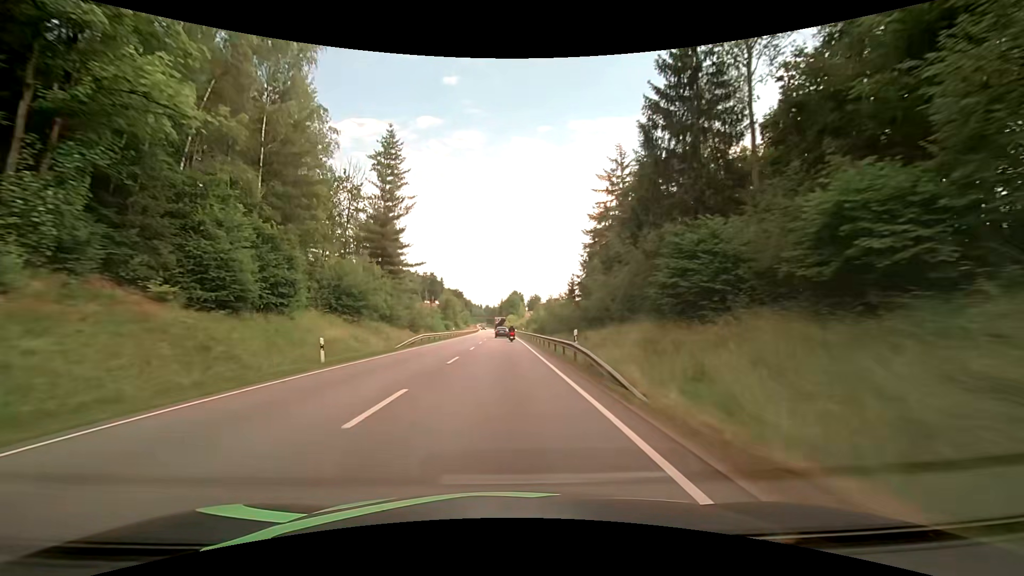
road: primary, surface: asphalt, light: Day
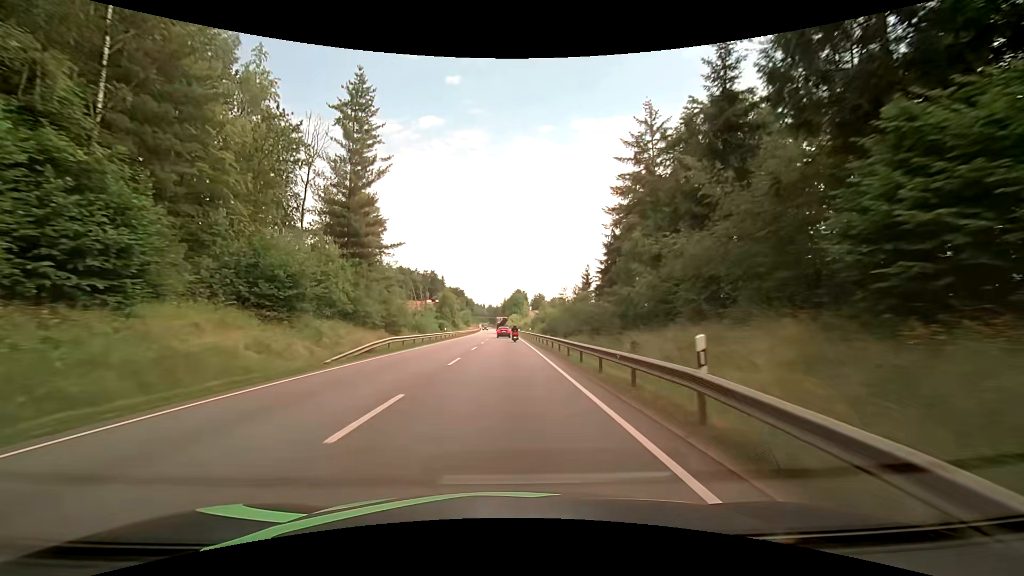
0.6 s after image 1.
(0.0, +12.8) m; 0°
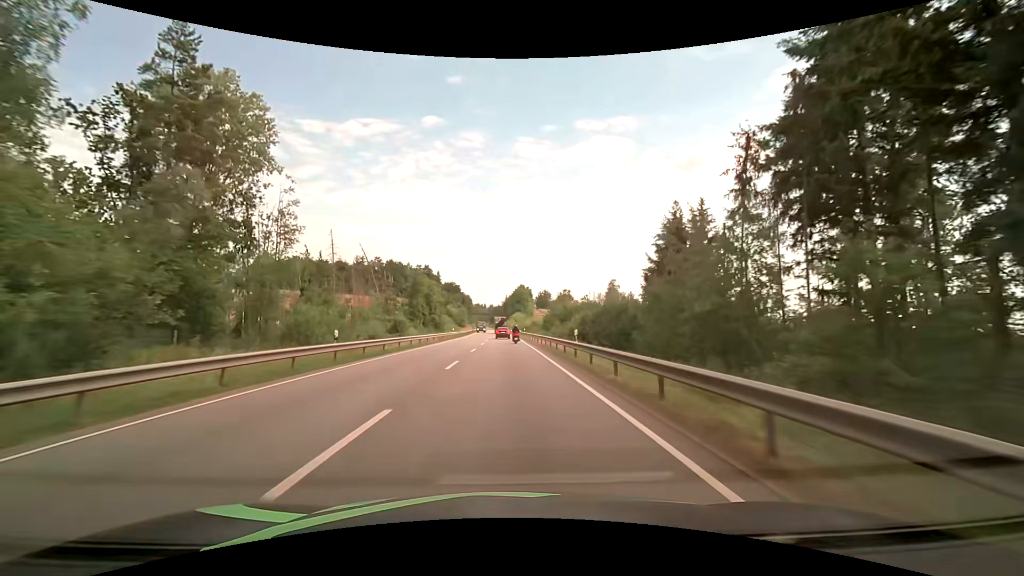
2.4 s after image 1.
(+0.2, +37.6) m; 0°
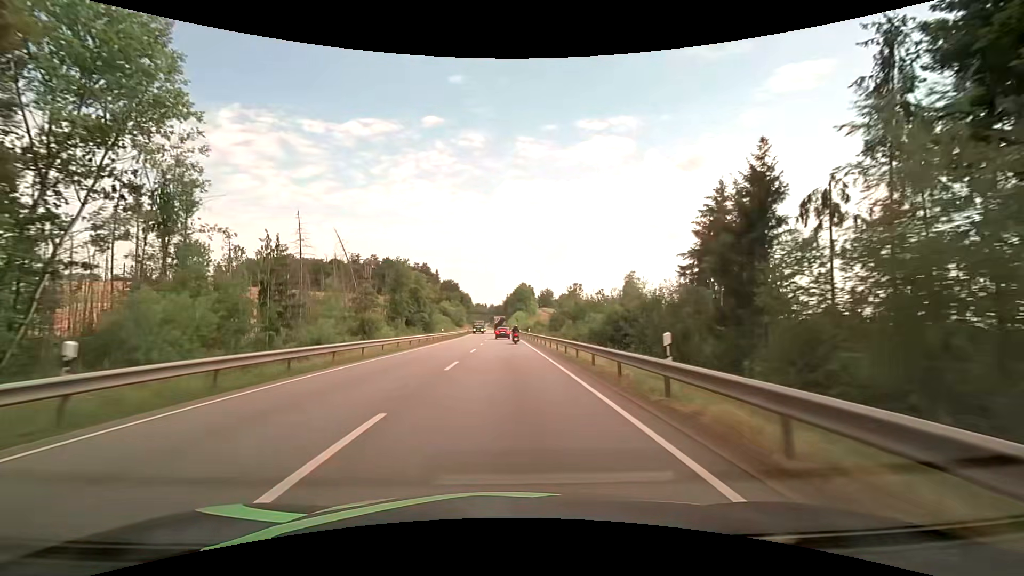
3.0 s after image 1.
(+0.1, +12.3) m; +1°
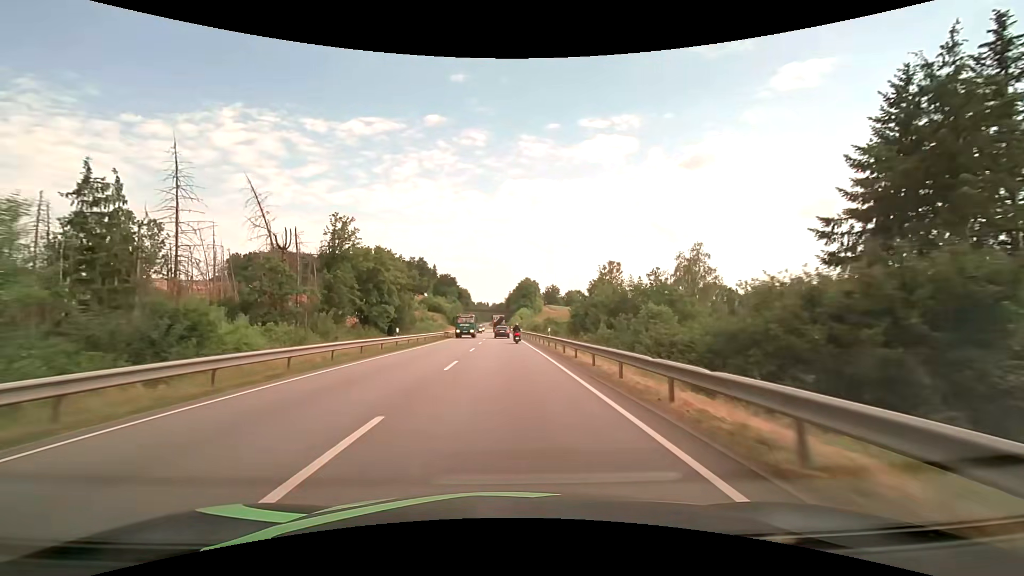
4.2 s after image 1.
(-0.1, +24.2) m; 0°
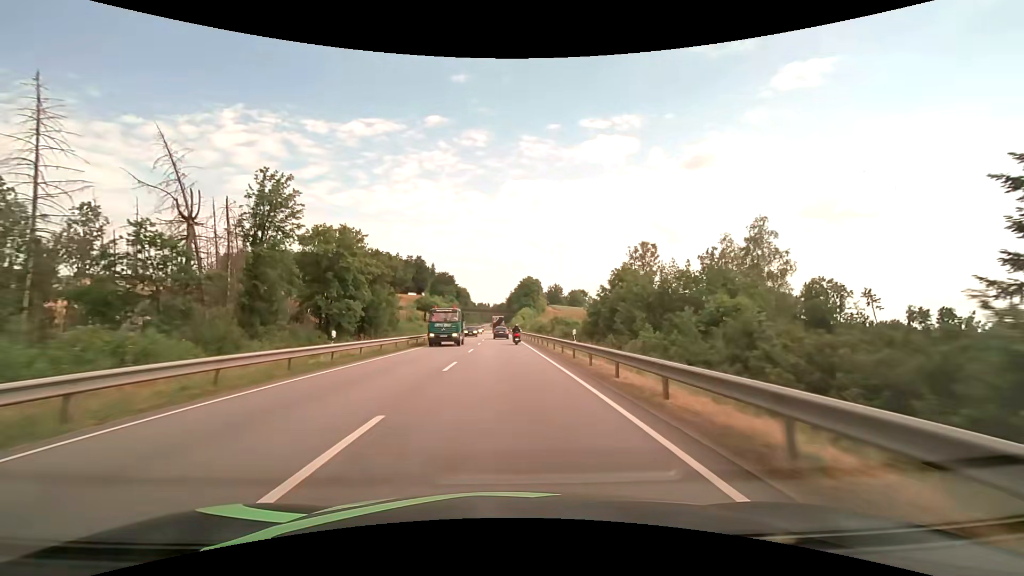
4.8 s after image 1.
(0.0, +11.9) m; 0°
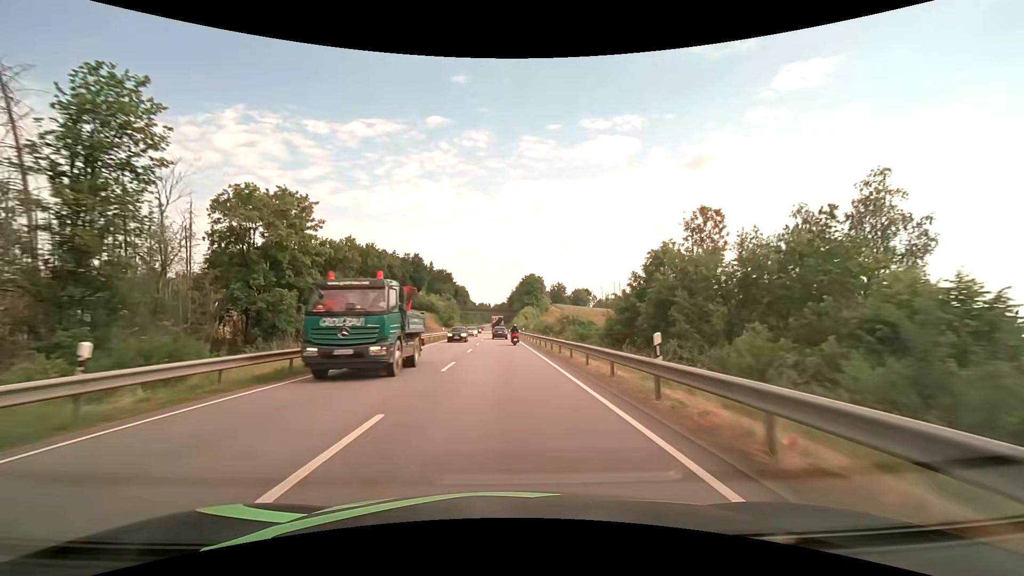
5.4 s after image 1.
(0.0, +11.7) m; 0°
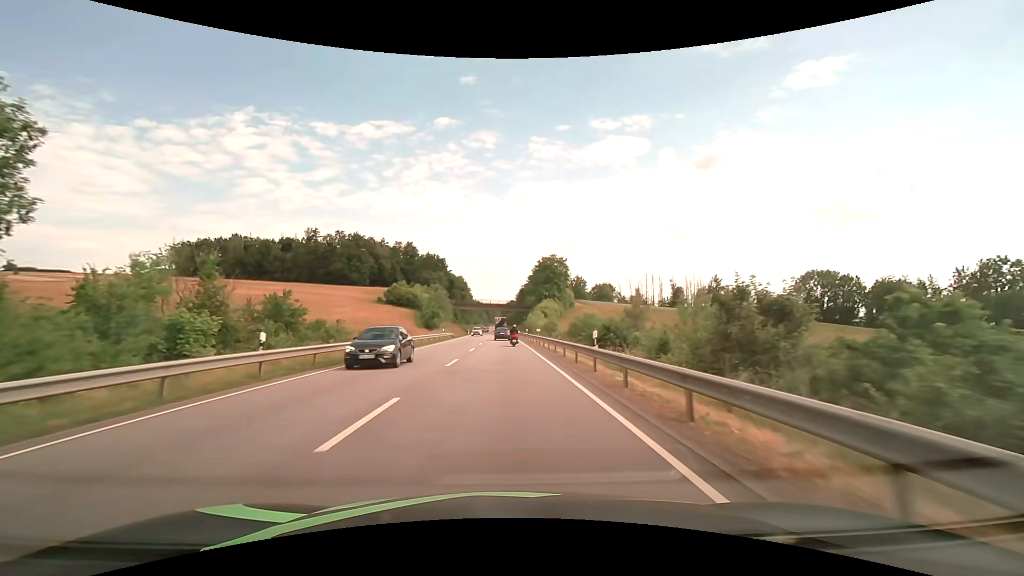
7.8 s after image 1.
(-0.4, +46.1) m; -1°
(0, +10) (0, +20) (0, +30) (0, +40) (0, +50) (0, +60) (0, +70) (-1, +80) (-1, +90) (-1, +100) m
